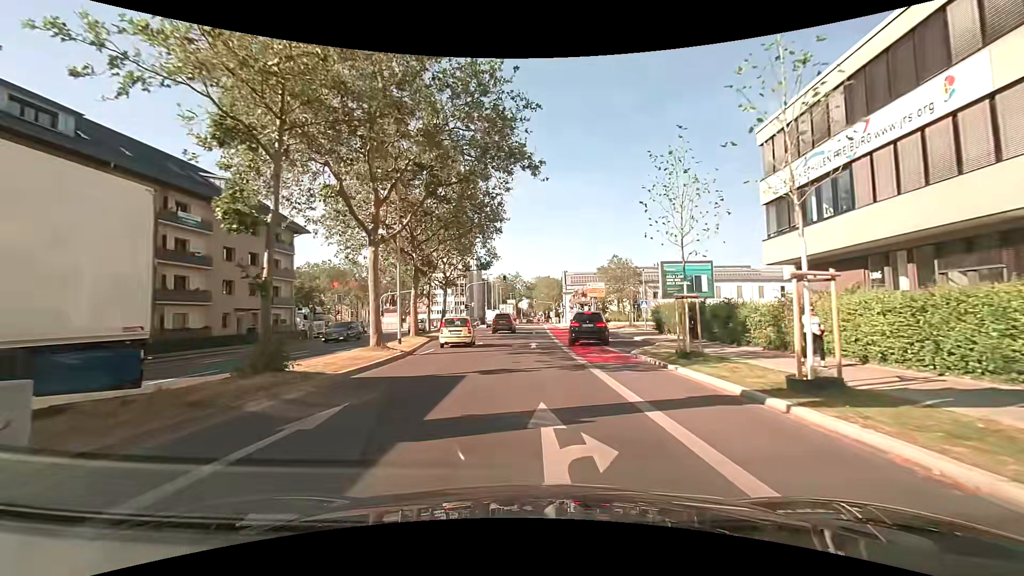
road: secondary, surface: asphalt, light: Day
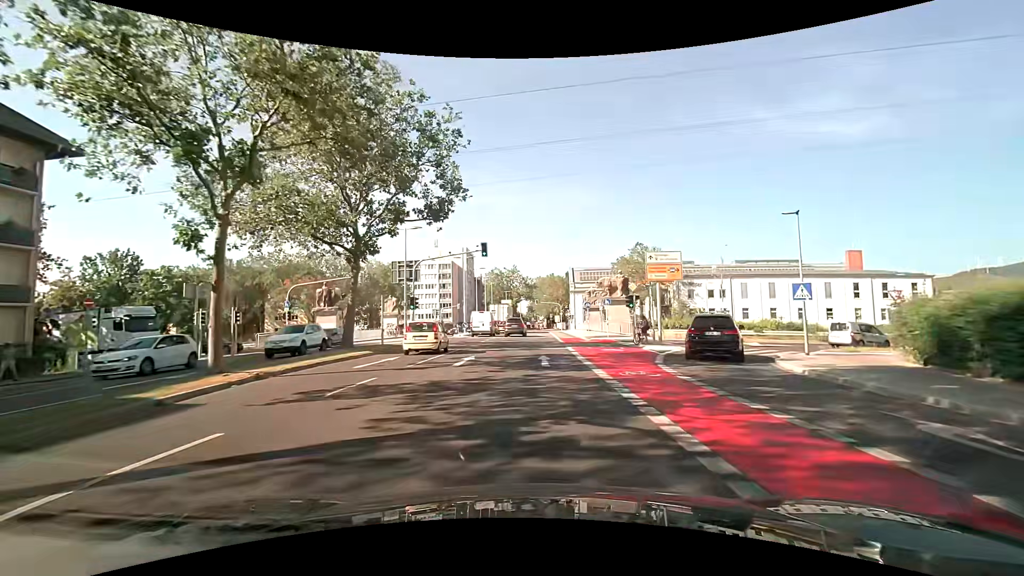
(+0.1, +28.2) m; 0°
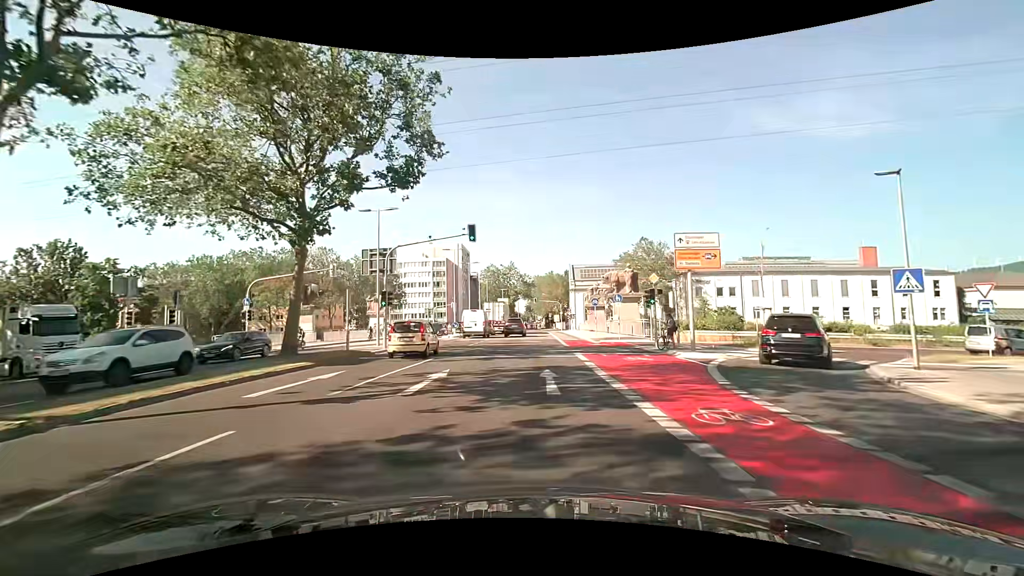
(0.0, +6.0) m; 0°
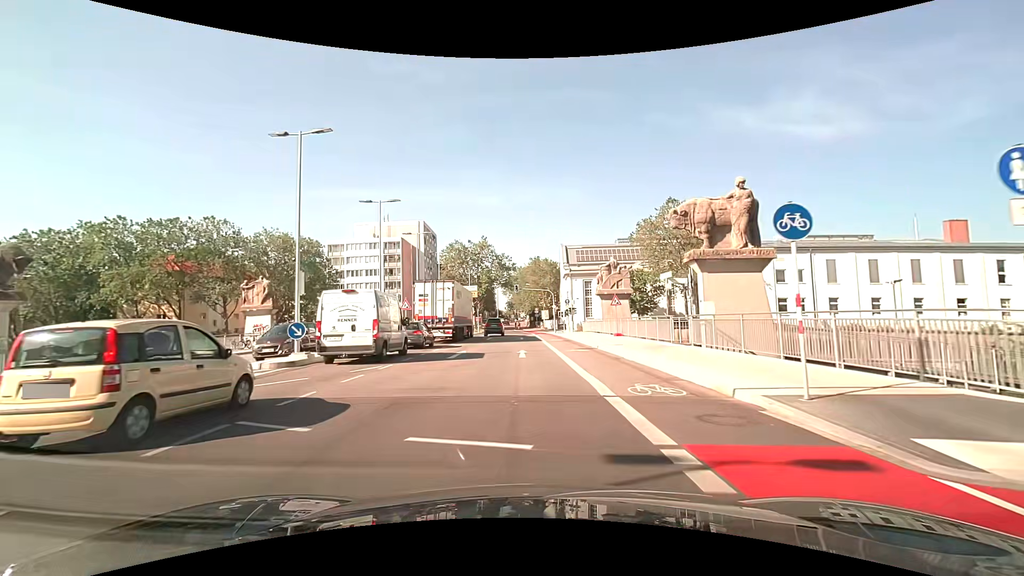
(+0.6, +29.8) m; +2°
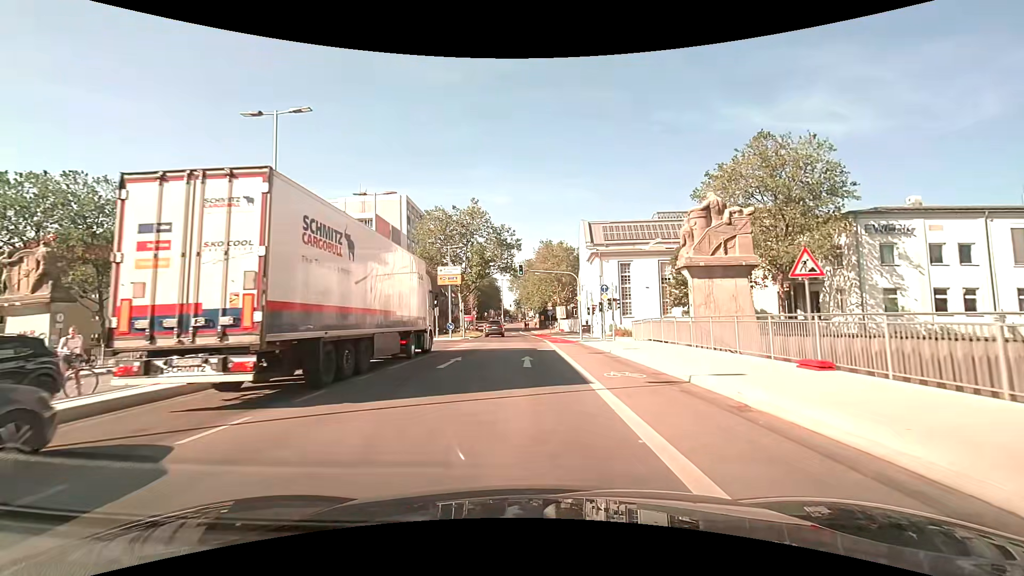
(-0.2, +23.5) m; -1°
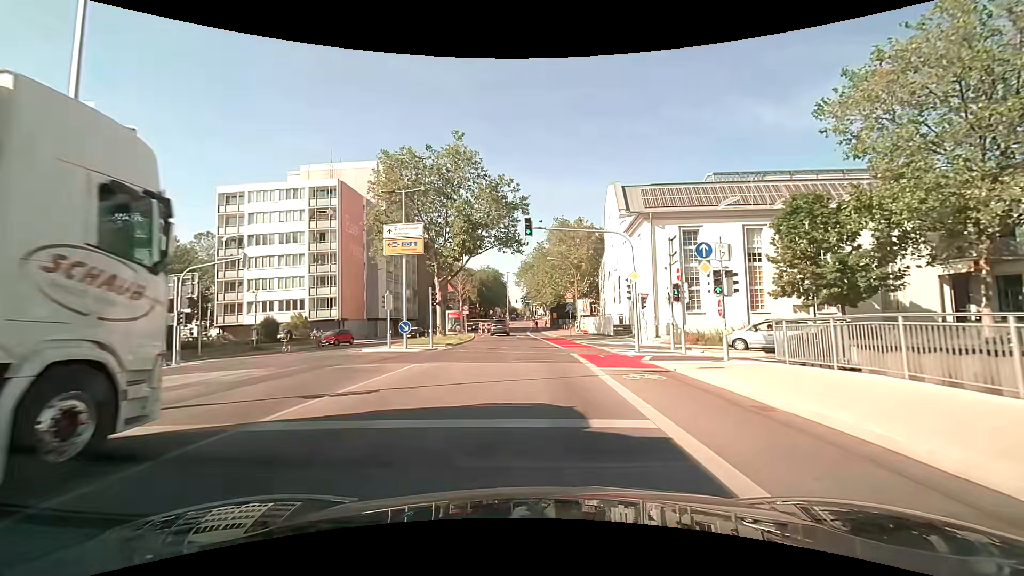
(-0.2, +18.7) m; -1°
